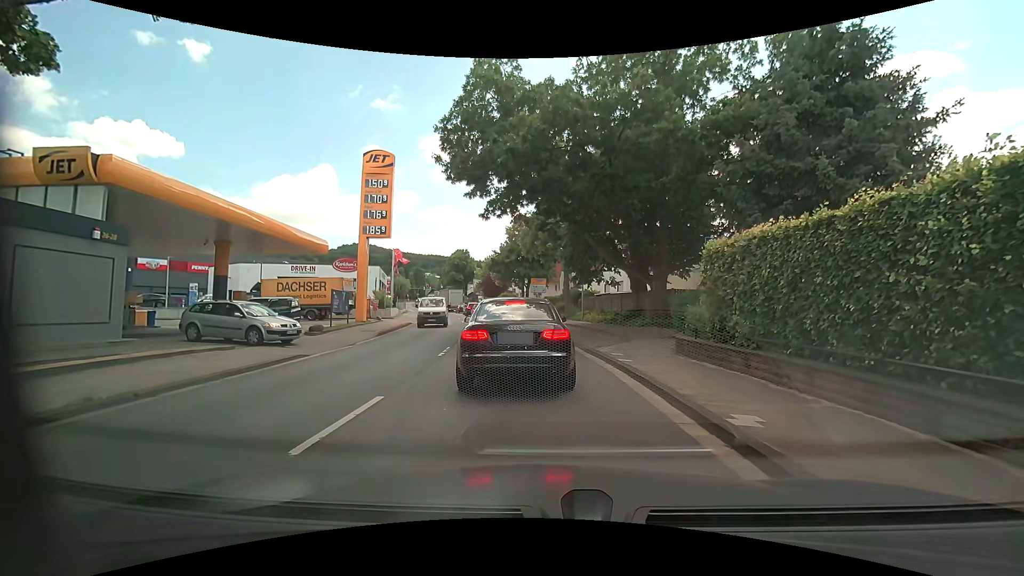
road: primary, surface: asphalt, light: Day
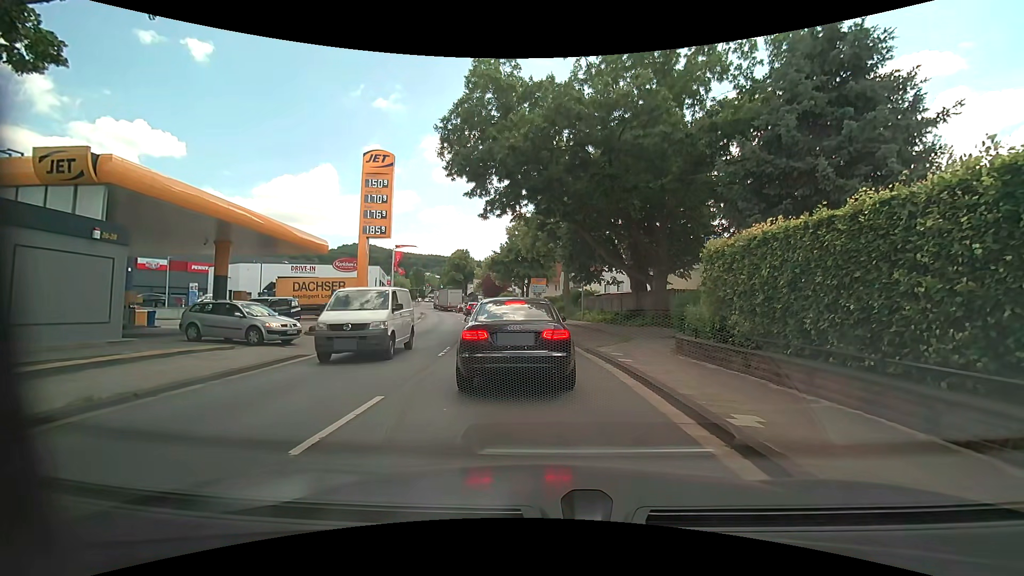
(0.0, 0.0) m; 0°
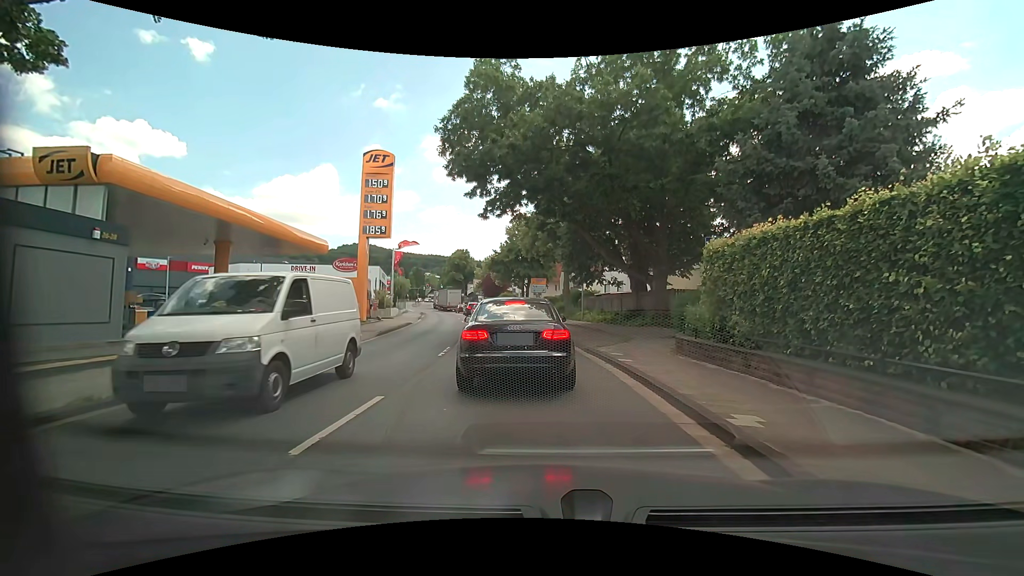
(0.0, 0.0) m; 0°
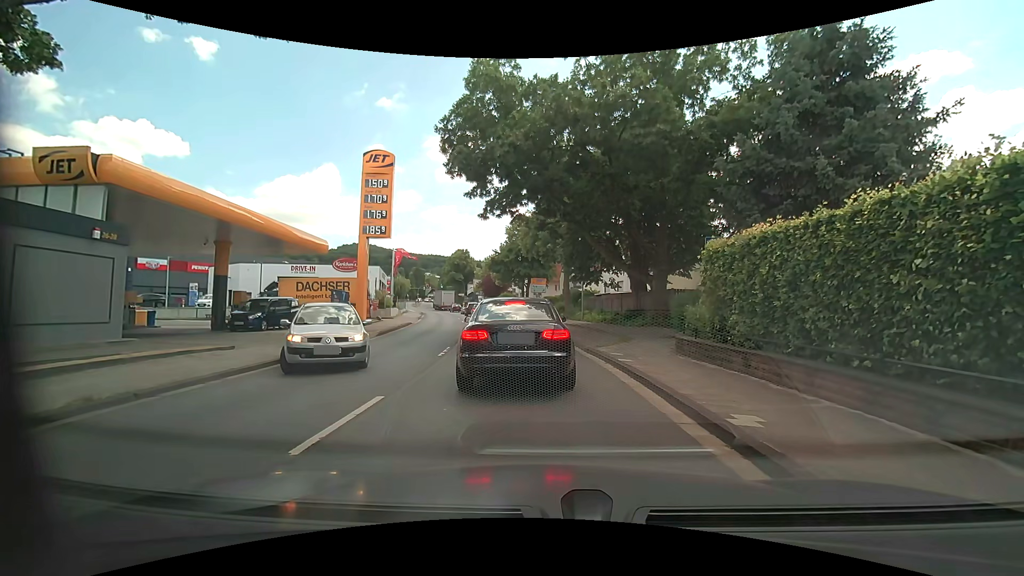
(0.0, 0.0) m; 0°
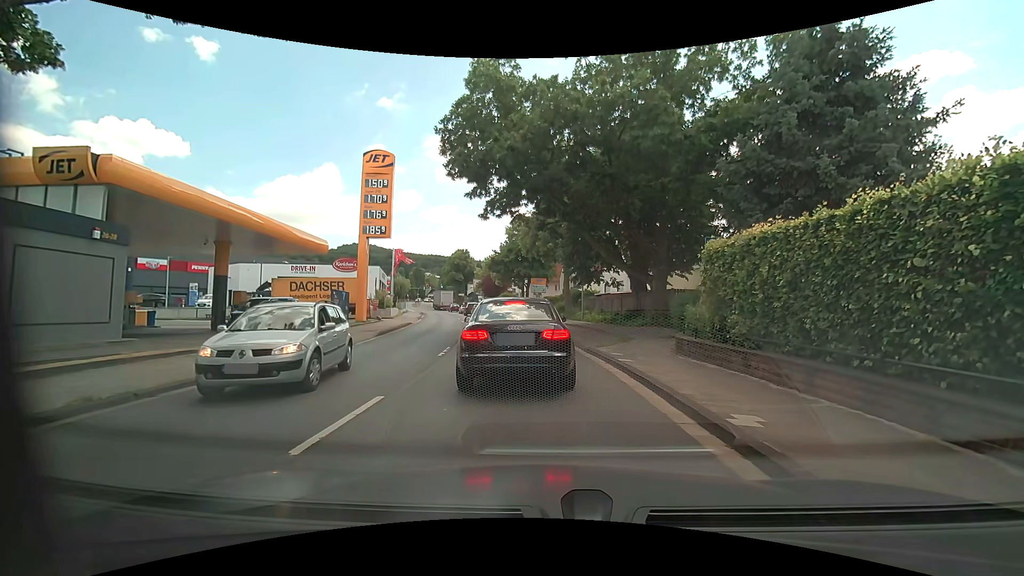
(0.0, 0.0) m; 0°
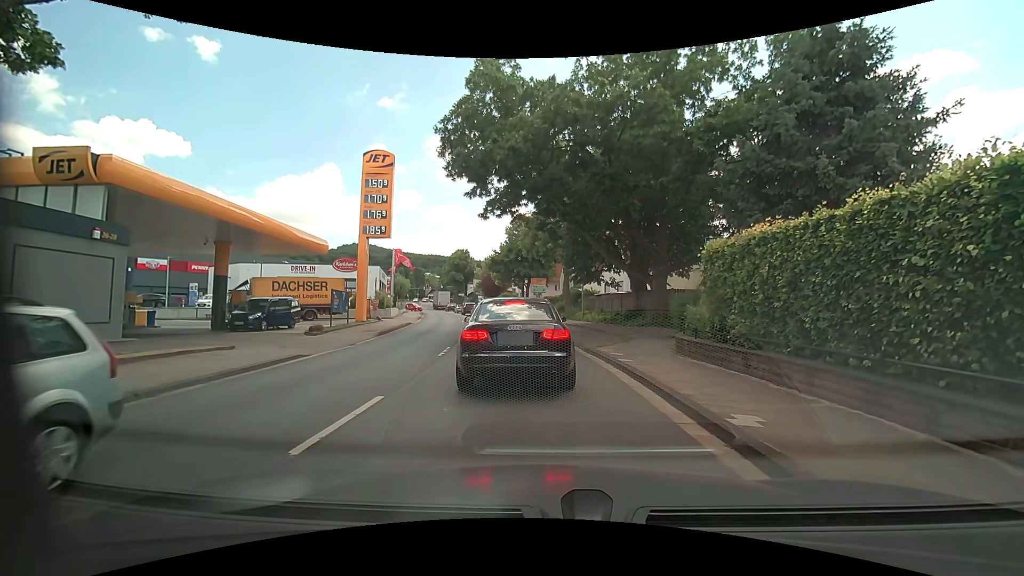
(0.0, 0.0) m; 0°
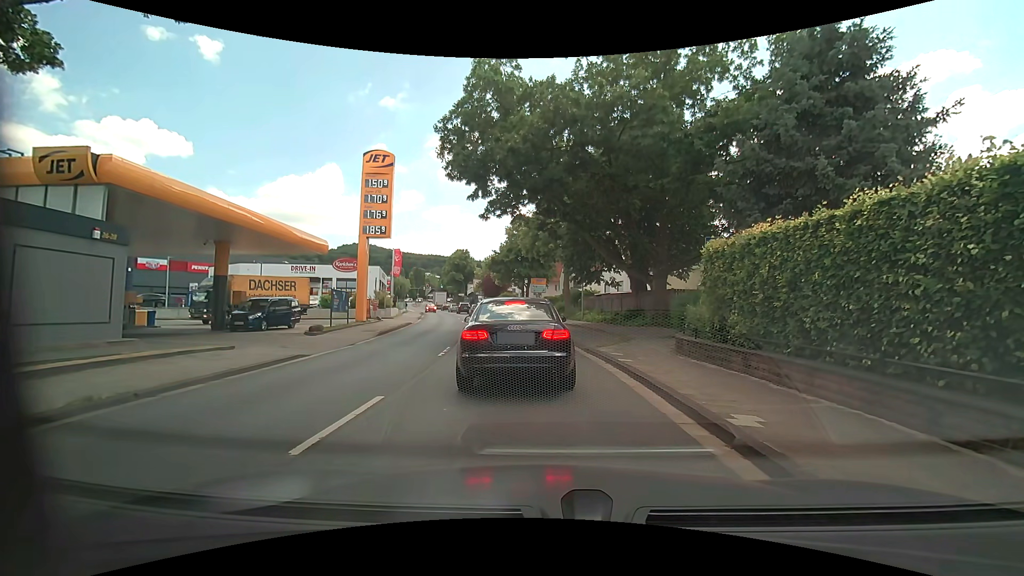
(0.0, 0.0) m; 0°
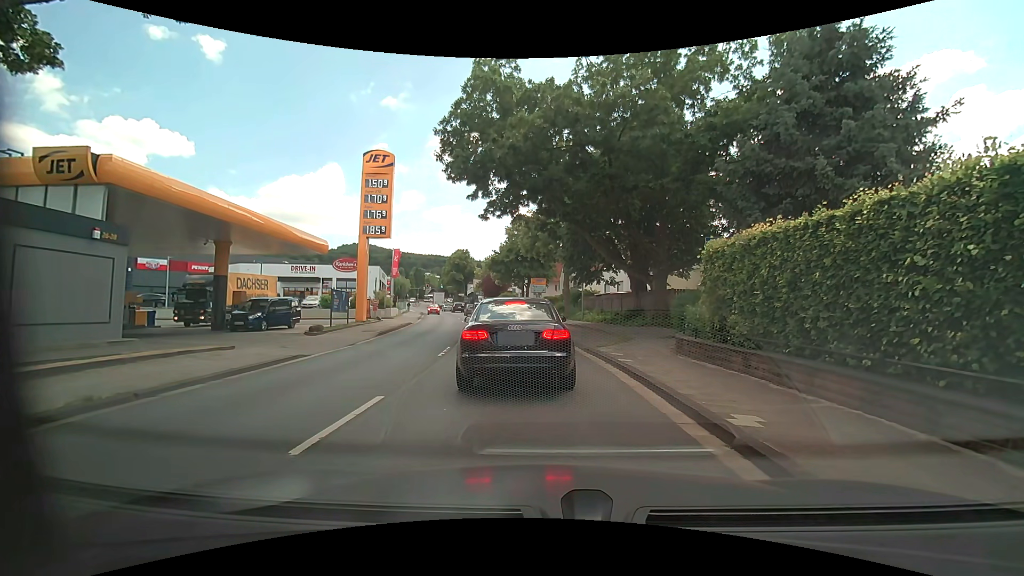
(0.0, 0.0) m; 0°
